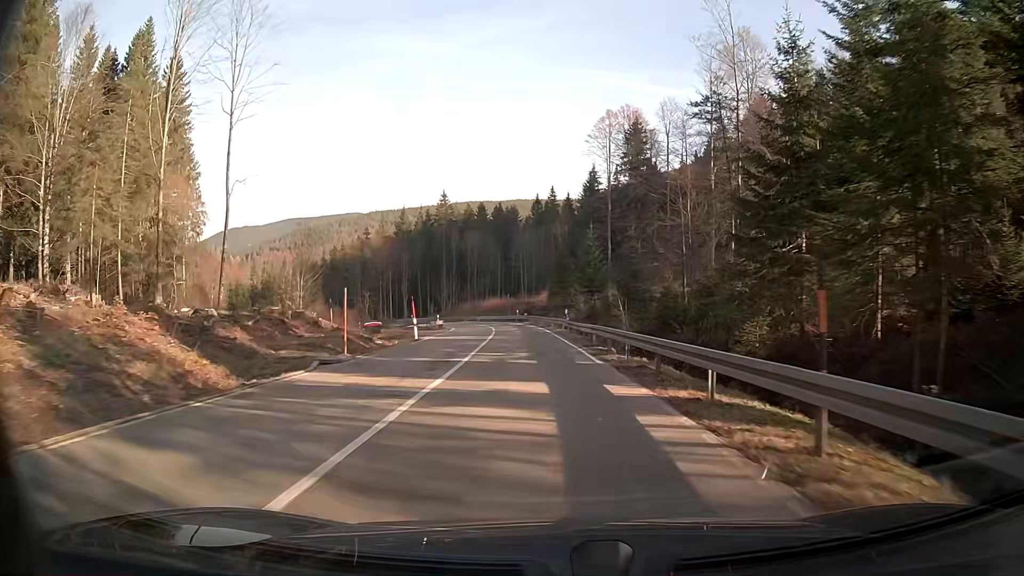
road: secondary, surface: asphalt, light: Day
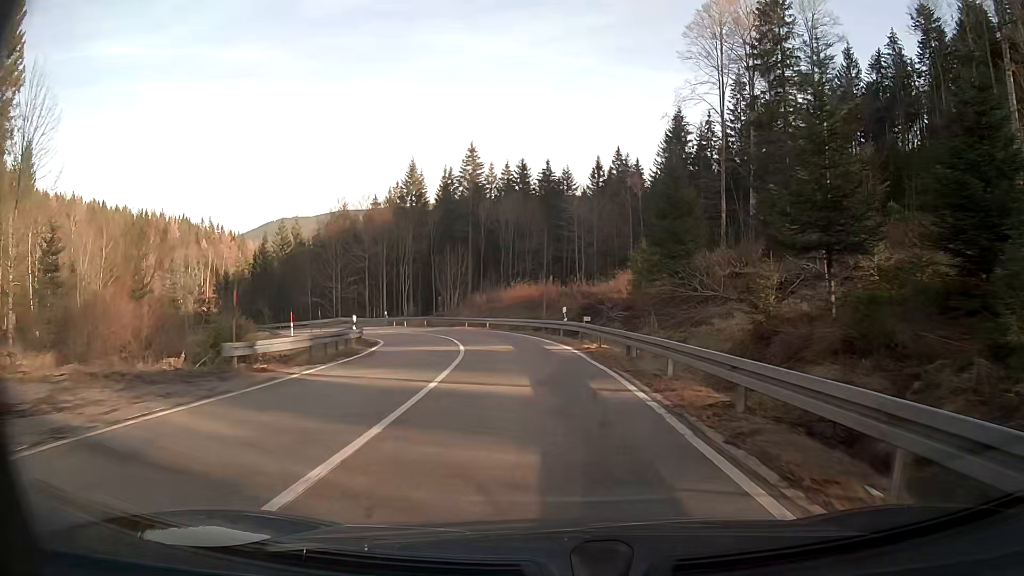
(-1.9, +44.7) m; -5°
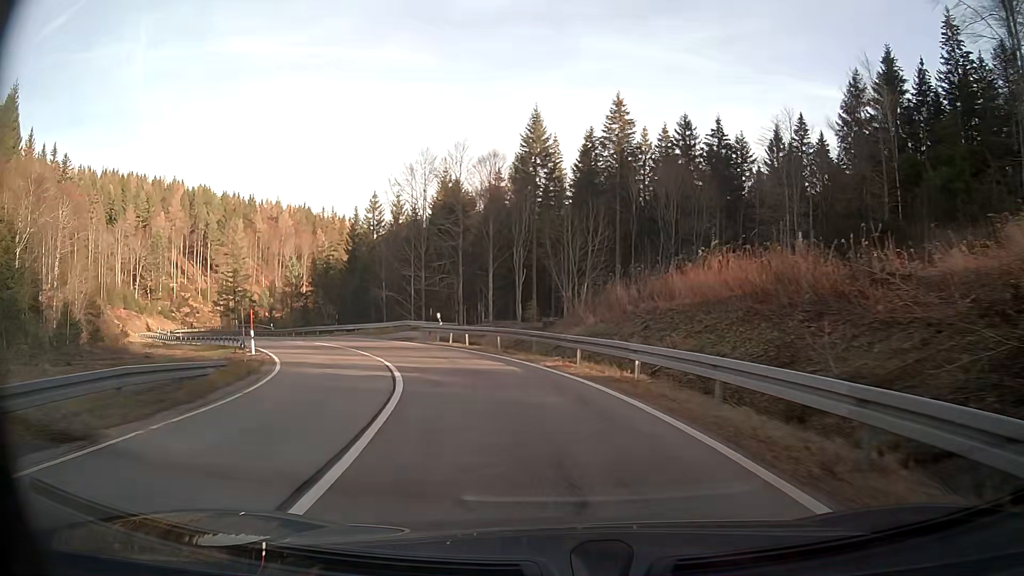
(-3.1, +30.5) m; -15°
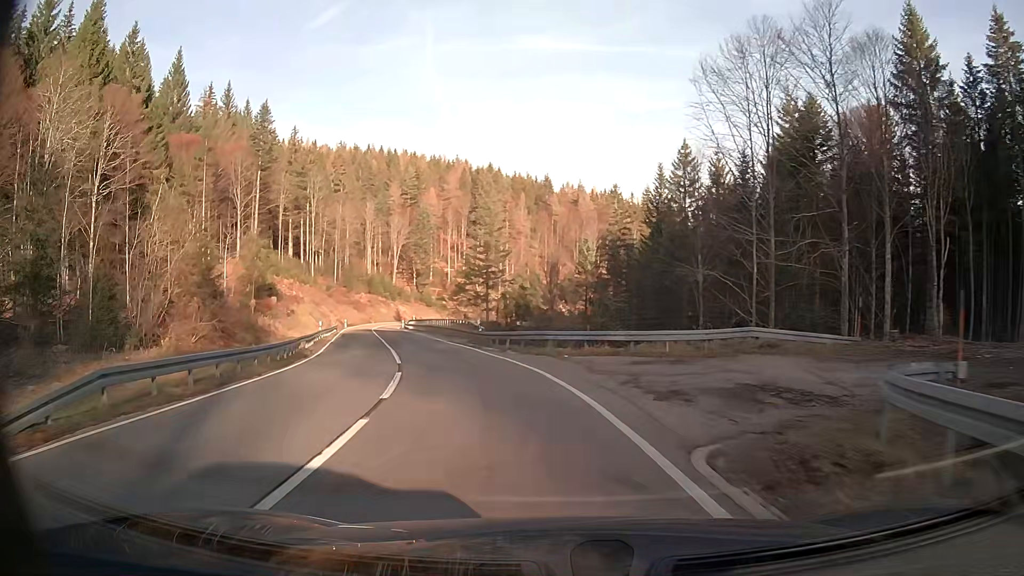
(-7.5, +30.4) m; -27°
